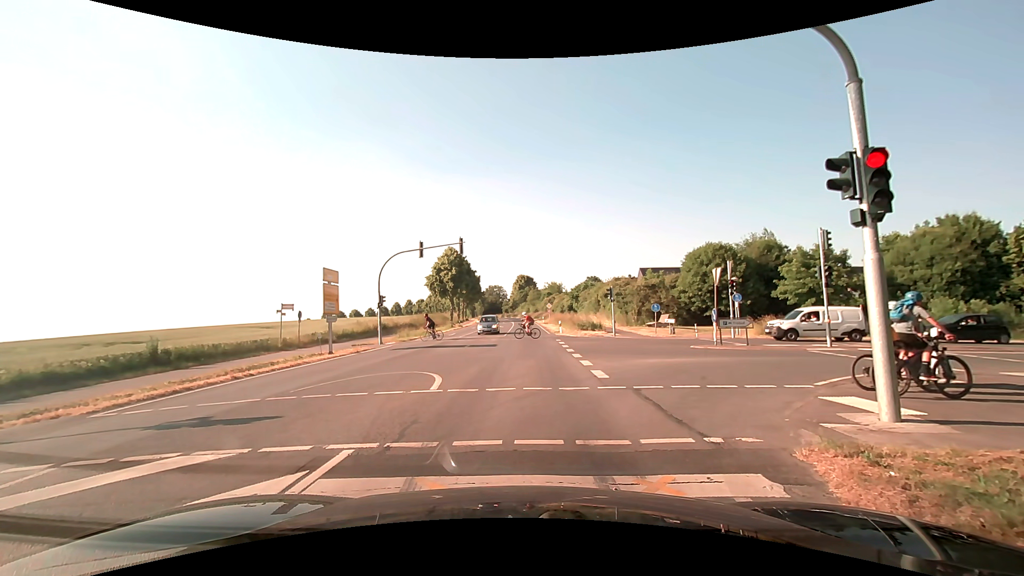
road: secondary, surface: asphalt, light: Day
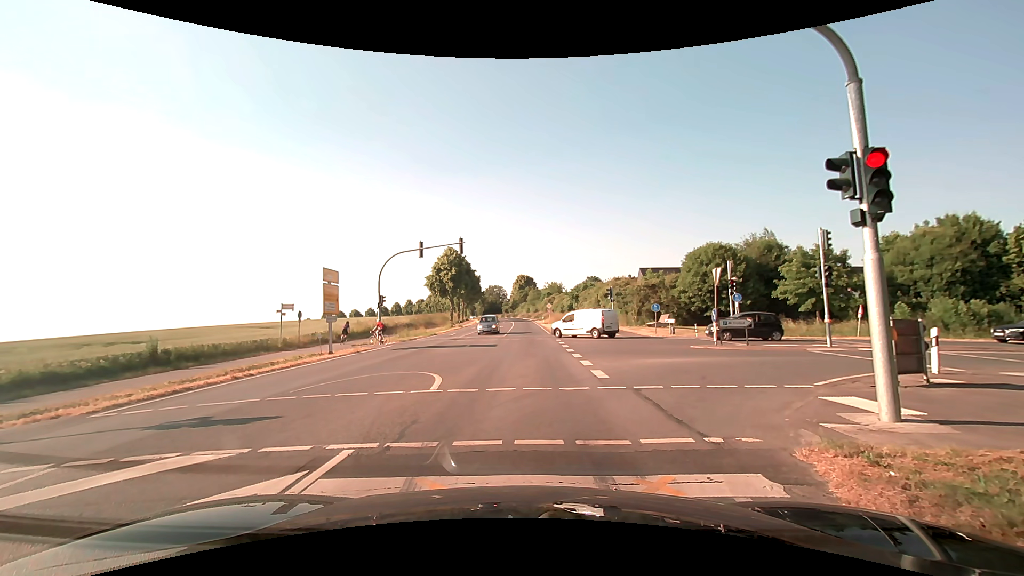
(0.0, 0.0) m; 0°
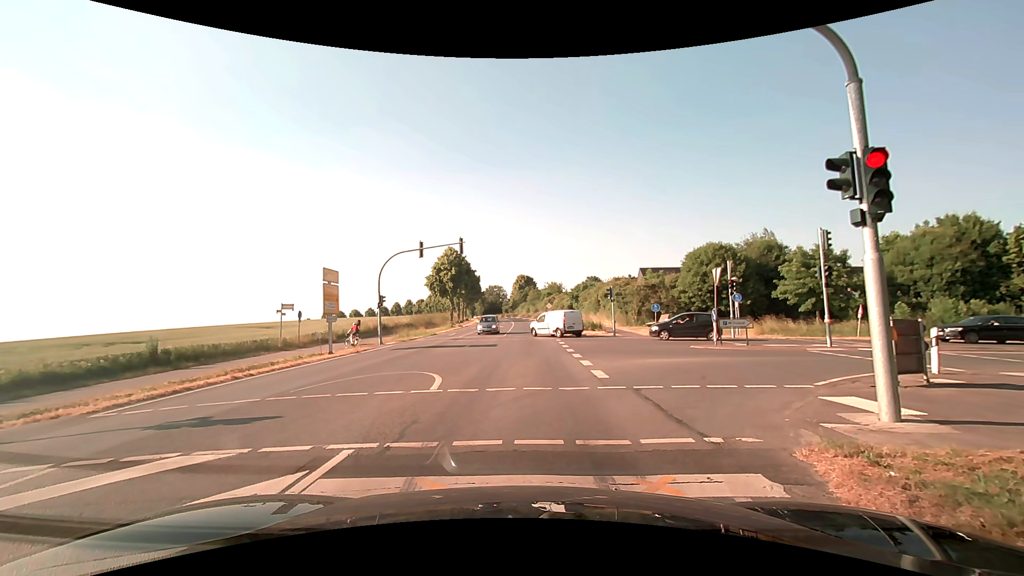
(0.0, 0.0) m; 0°
(0, +10) (0, +20) (0, +30) (+1, +40) (+1, +50) (+1, +60) (+1, +70) (+1, +80) (0, +90) (0, +100) m
